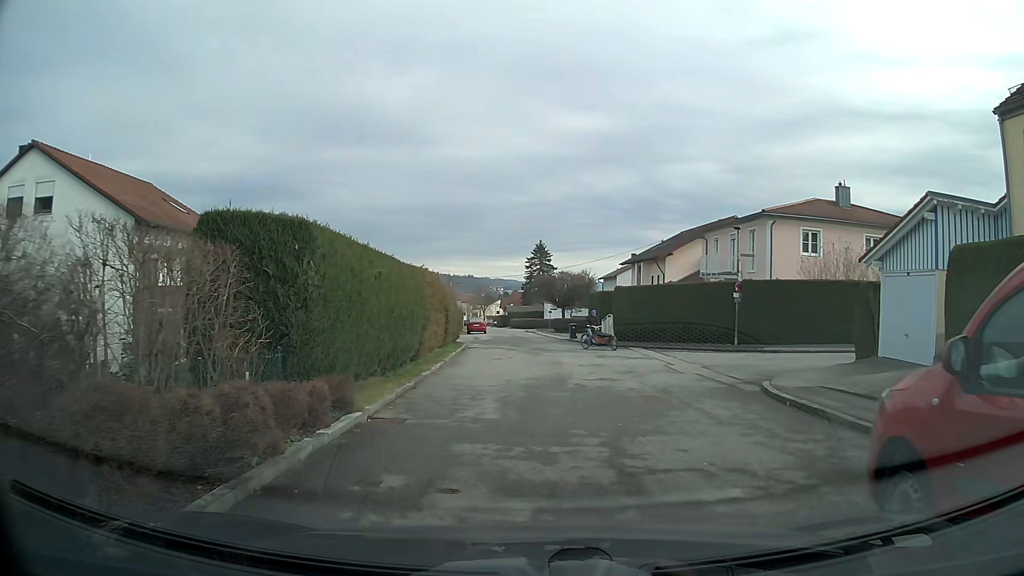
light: Day
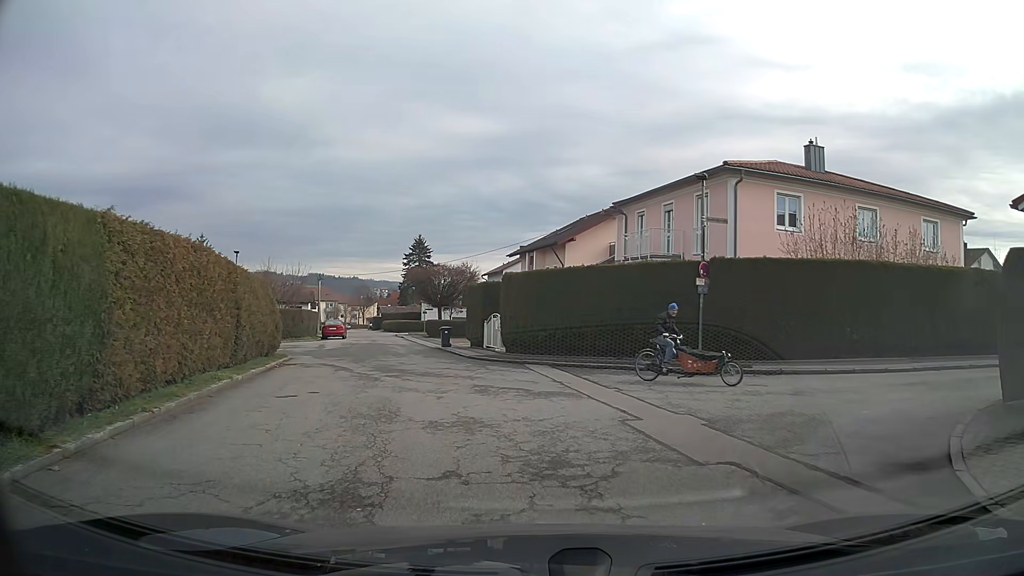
(+1.0, +10.7) m; +9°
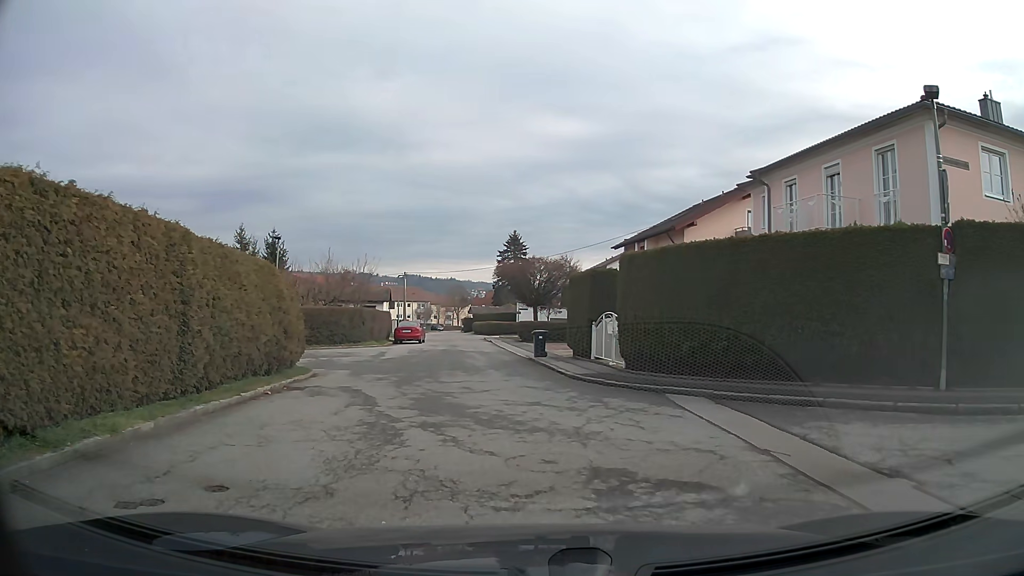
(-0.6, +7.5) m; -9°
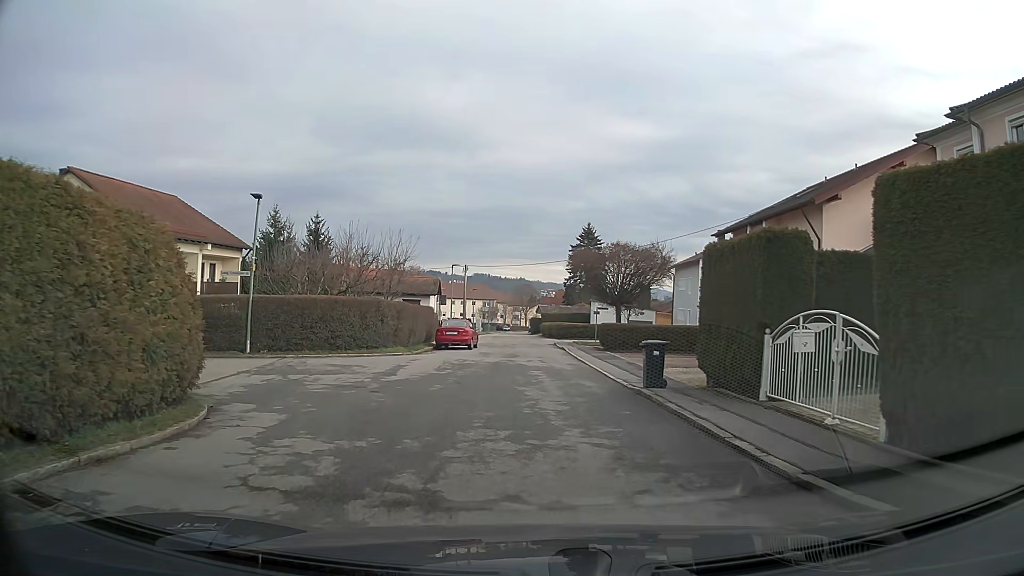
(-0.6, +10.2) m; -5°
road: residential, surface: asphalt
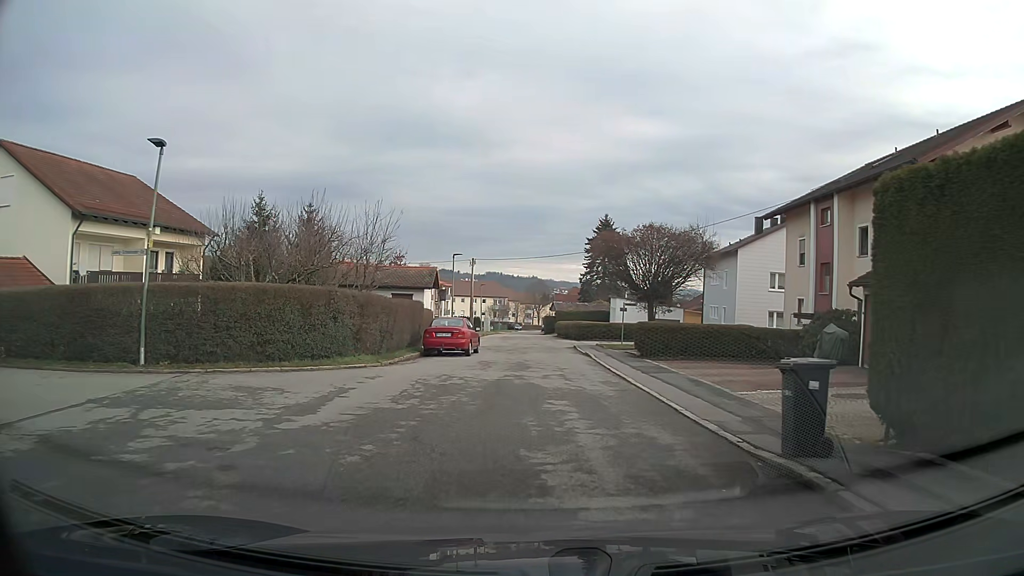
(0.0, +7.1) m; 0°
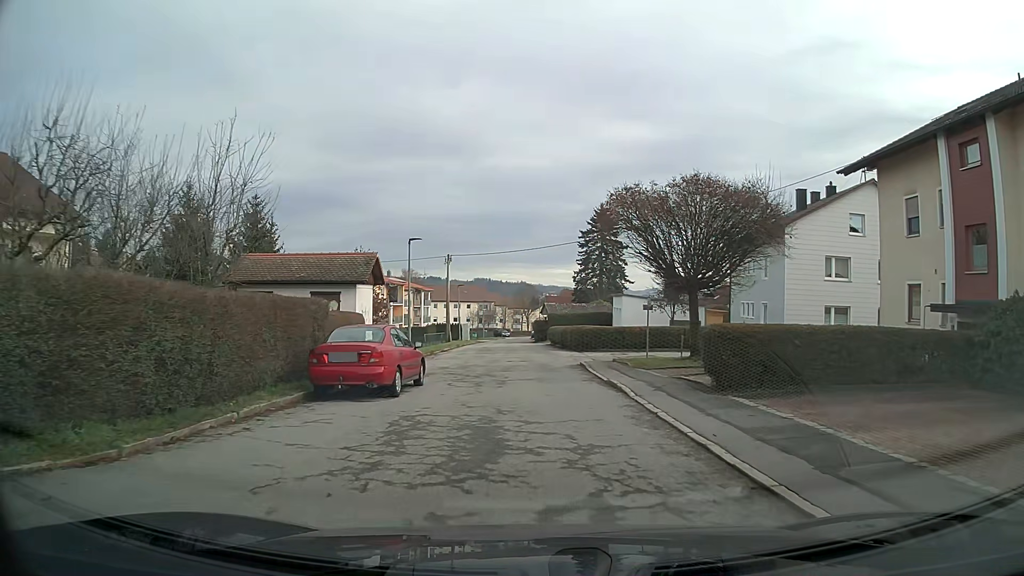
(+0.1, +11.5) m; +1°
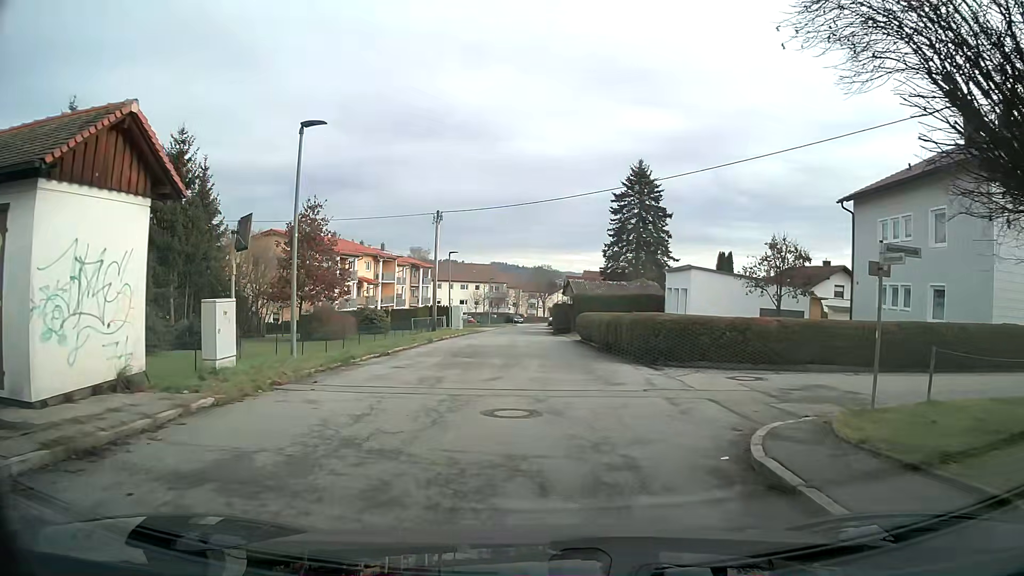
(-0.3, +16.8) m; -2°
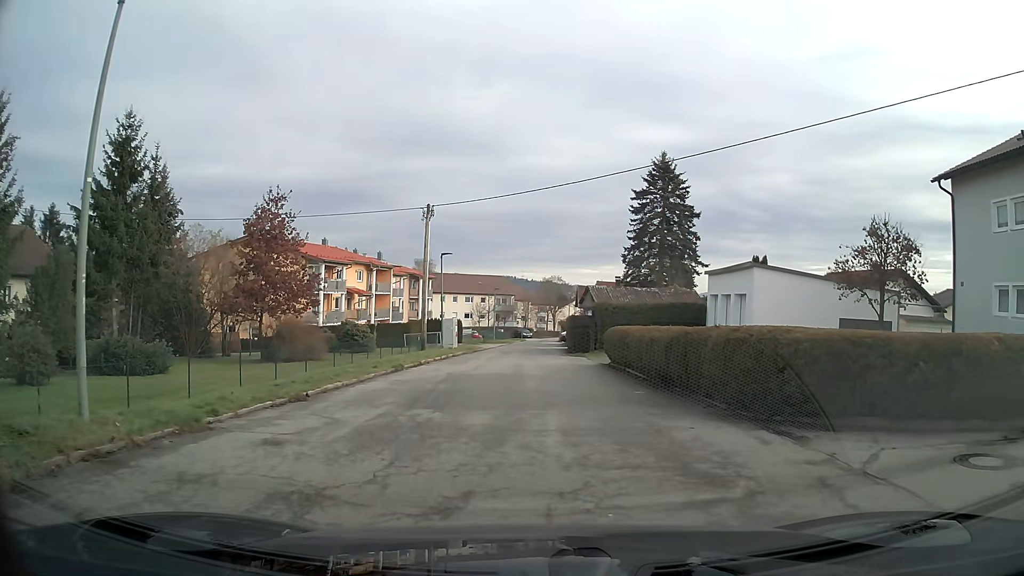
(0.0, +7.9) m; 0°
(0, +10) (0, +20) (0, +30) (0, +40) (0, +50) (0, +60) (0, +70) (+1, +80) (+1, +90) (+2, +100) m
